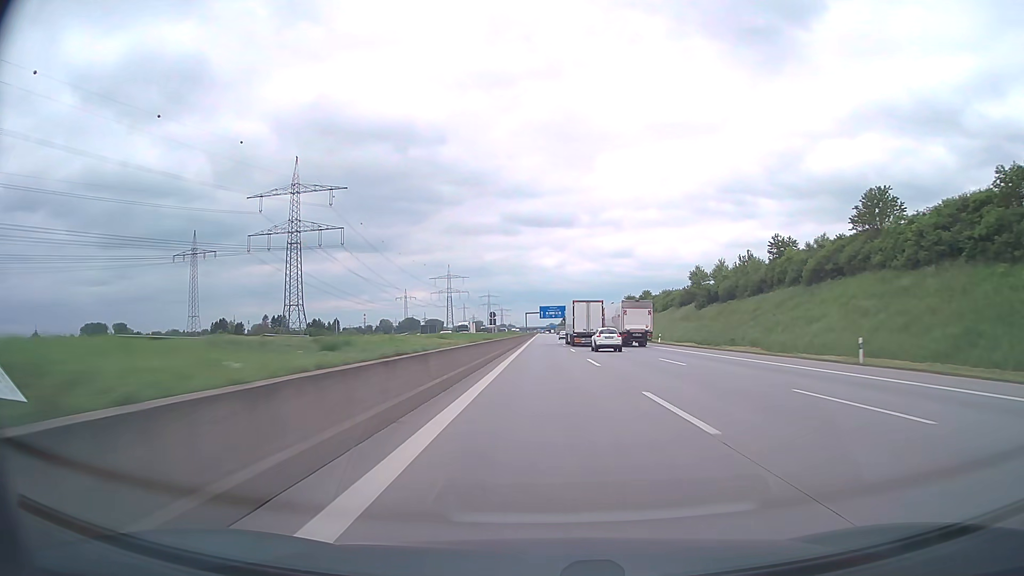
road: motorway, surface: asphalt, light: Day
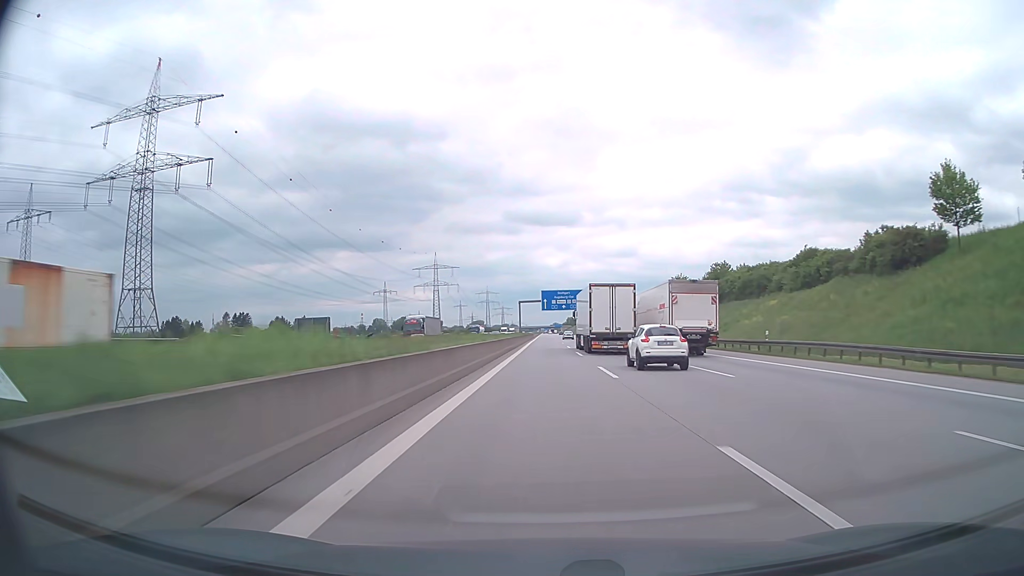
(-0.2, +79.4) m; 0°
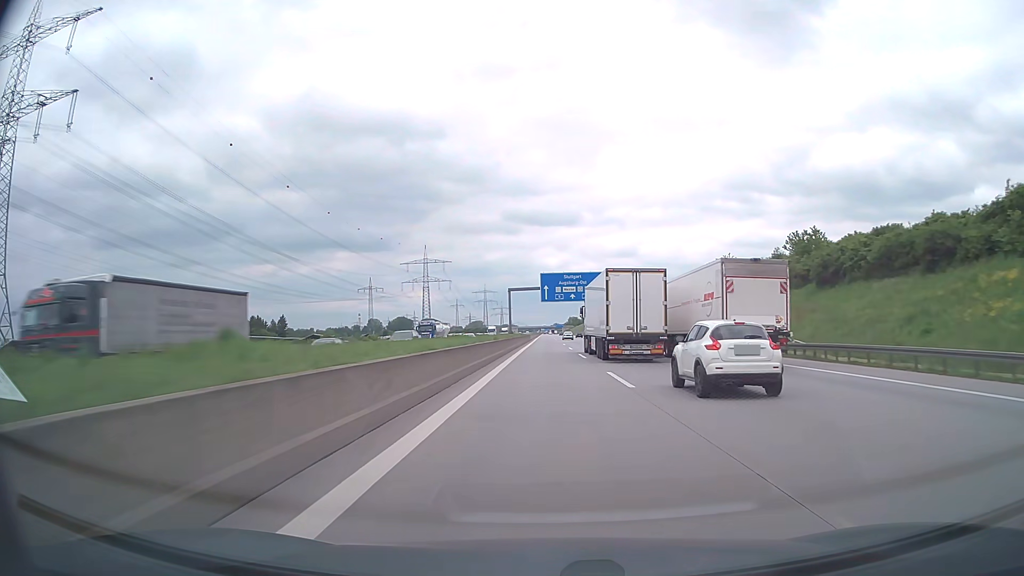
(0.0, +39.0) m; 0°
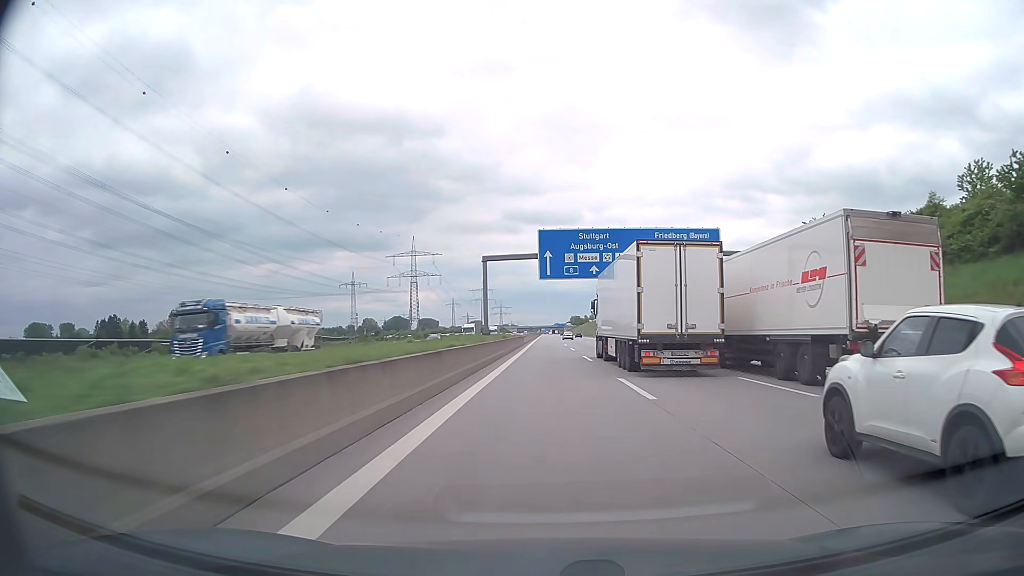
(0.0, +38.7) m; 0°
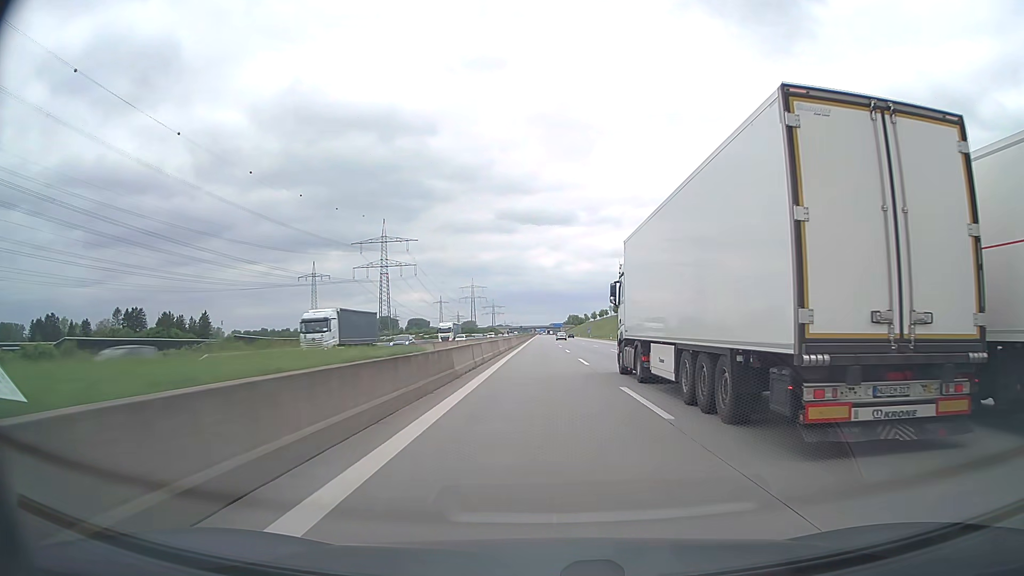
(+0.1, +57.5) m; 0°
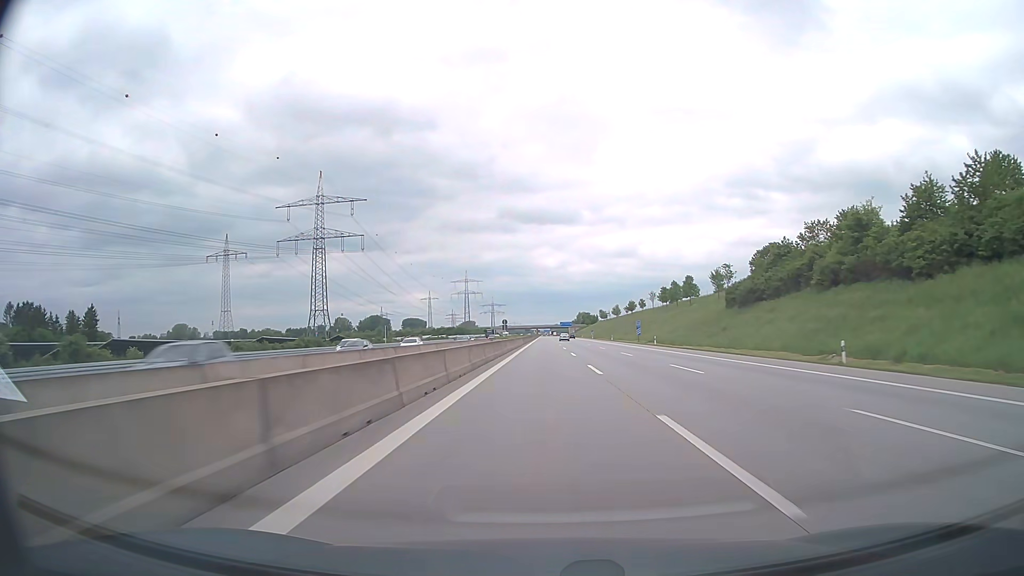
(-0.6, +95.7) m; 0°
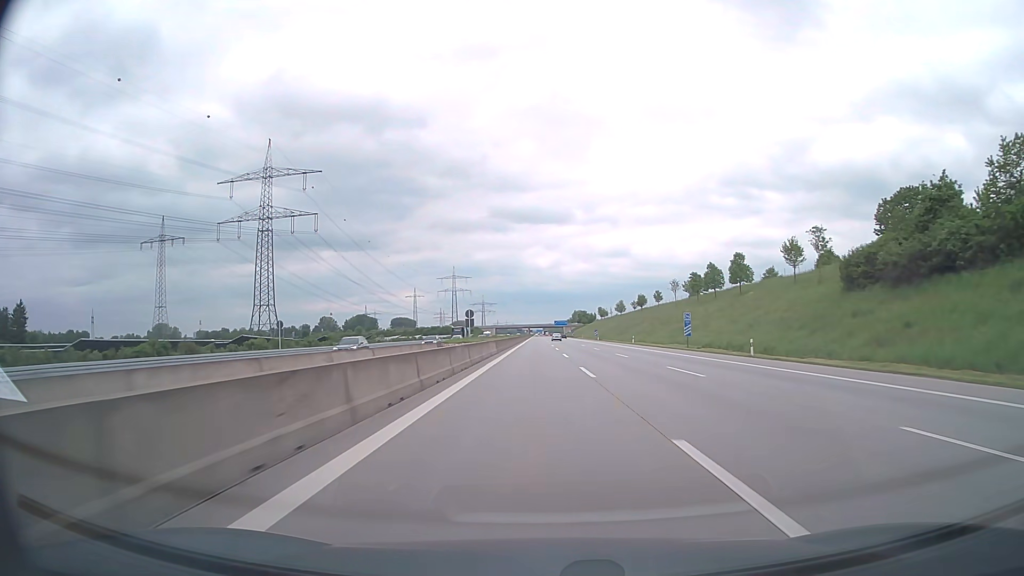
(+0.1, +38.4) m; 0°
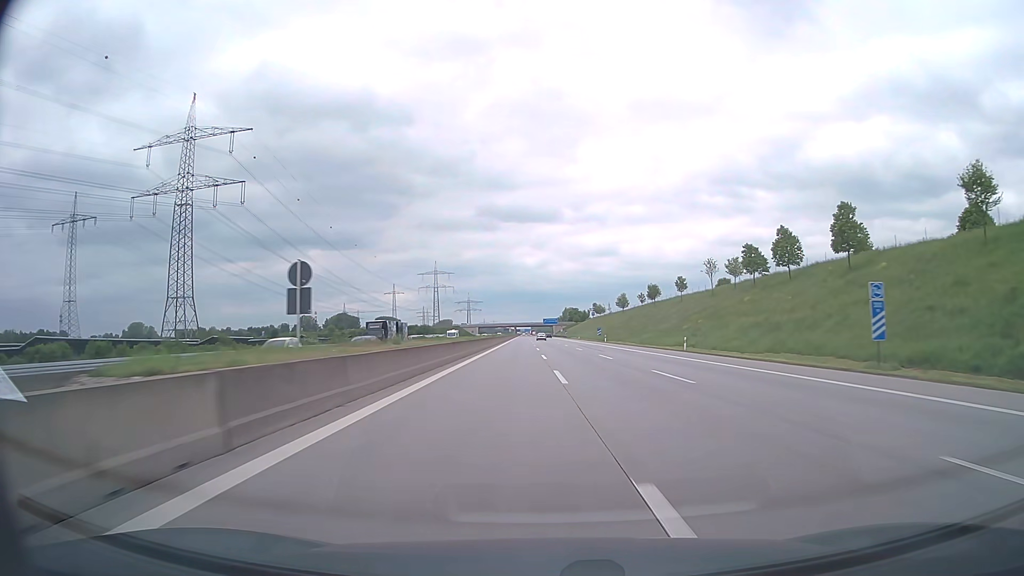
(+0.4, +38.7) m; +1°
(0, +10) (0, +20) (0, +30) (0, +40) (0, +50) (+1, +60) (+1, +70) (+1, +80) (+1, +90) (+1, +100) m
